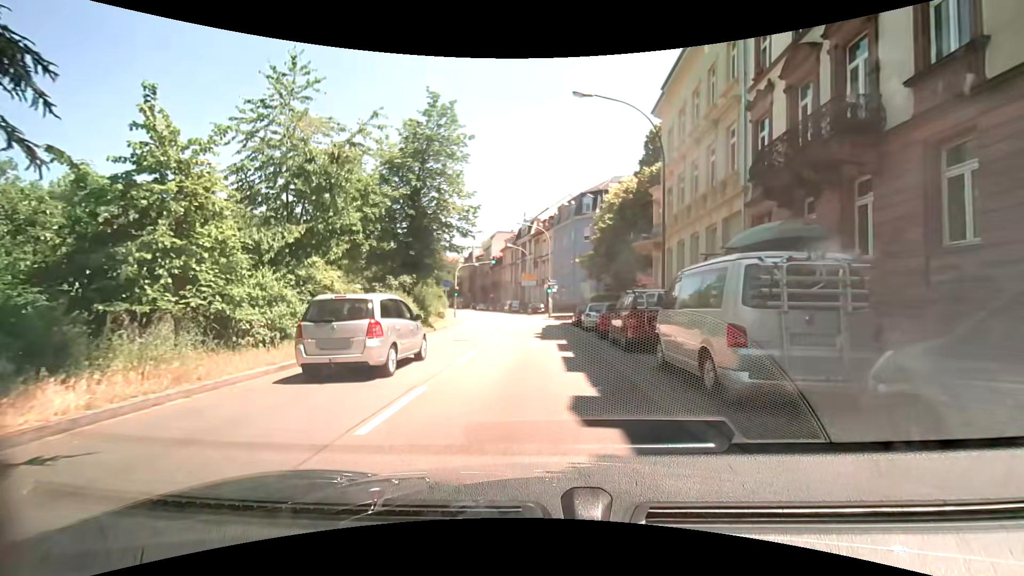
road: primary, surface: asphalt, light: Day
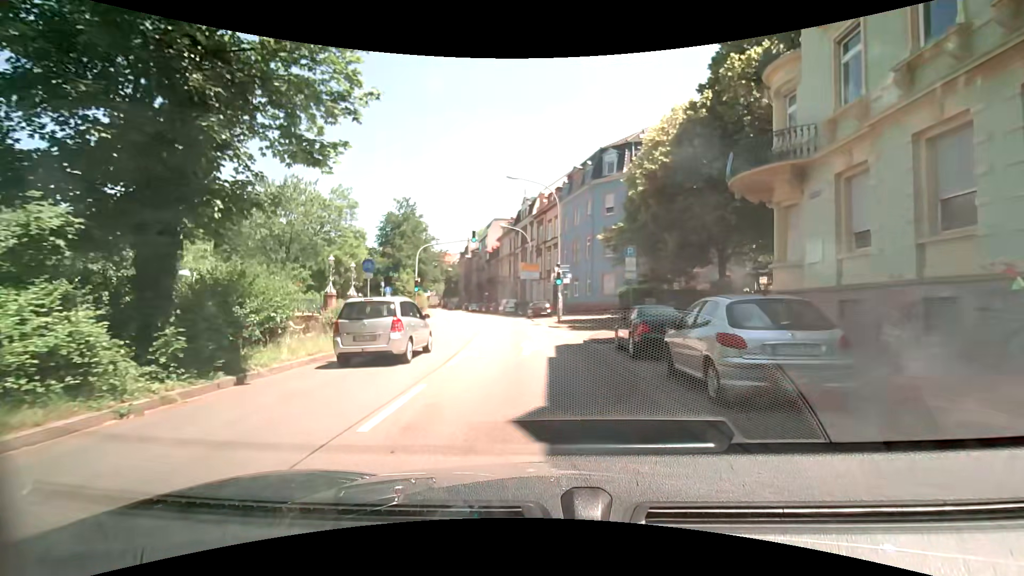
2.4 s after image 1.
(-0.3, +17.9) m; -1°
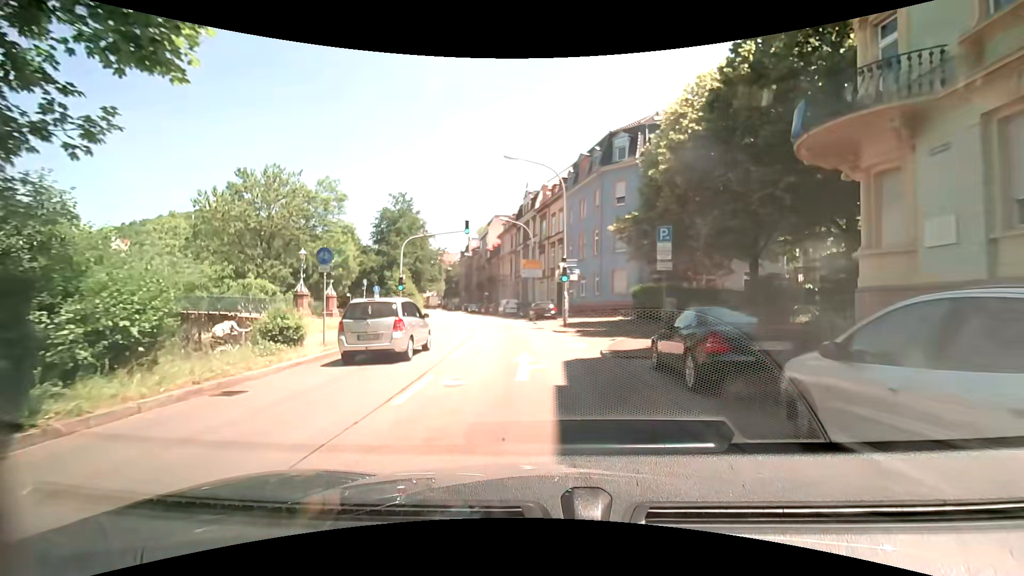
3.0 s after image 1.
(0.0, +4.5) m; 0°
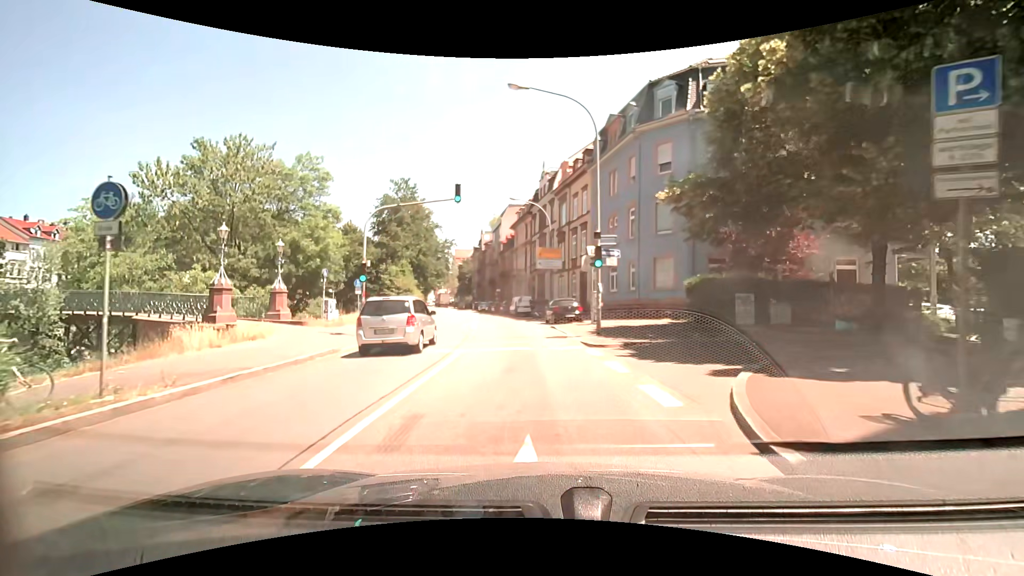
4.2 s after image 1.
(-0.1, +8.9) m; -1°
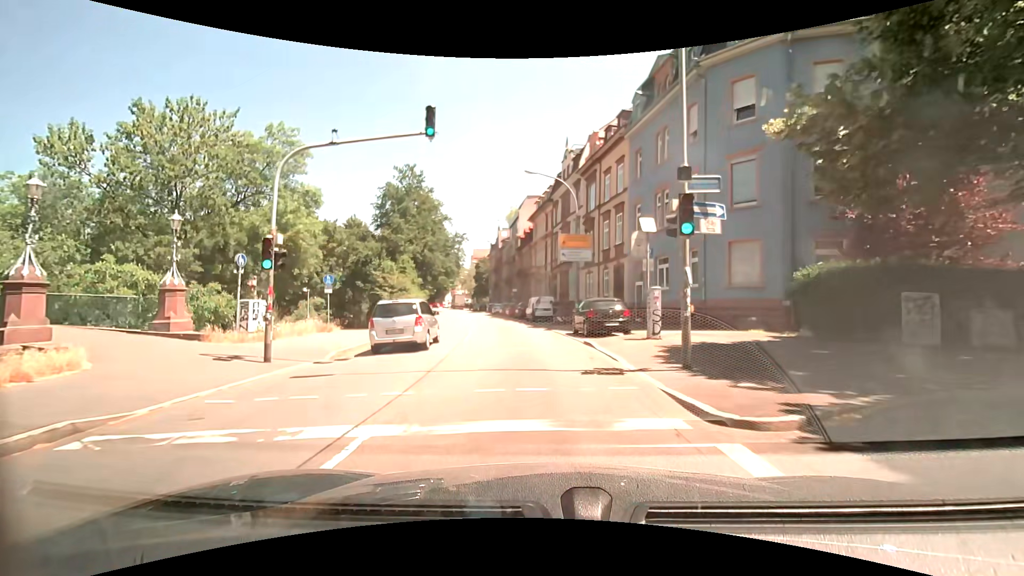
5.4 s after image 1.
(-0.2, +8.9) m; -2°
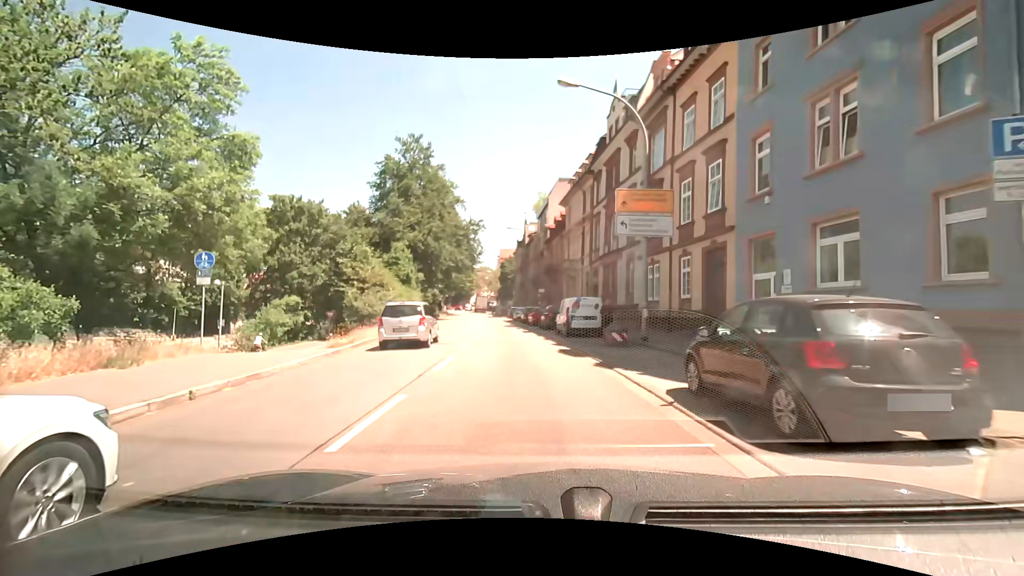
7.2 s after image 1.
(-0.6, +13.3) m; -4°
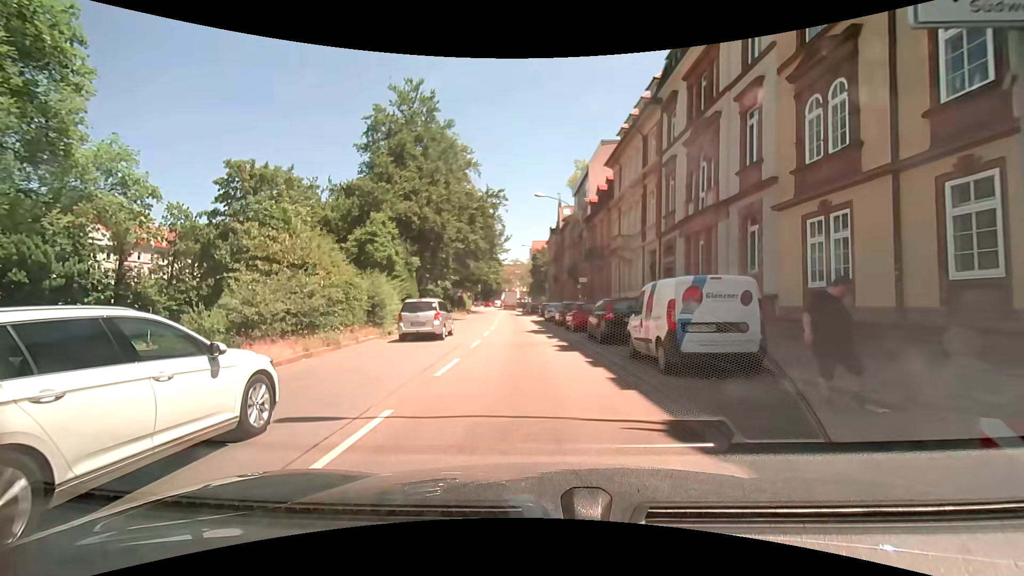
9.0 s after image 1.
(-0.3, +13.4) m; -4°
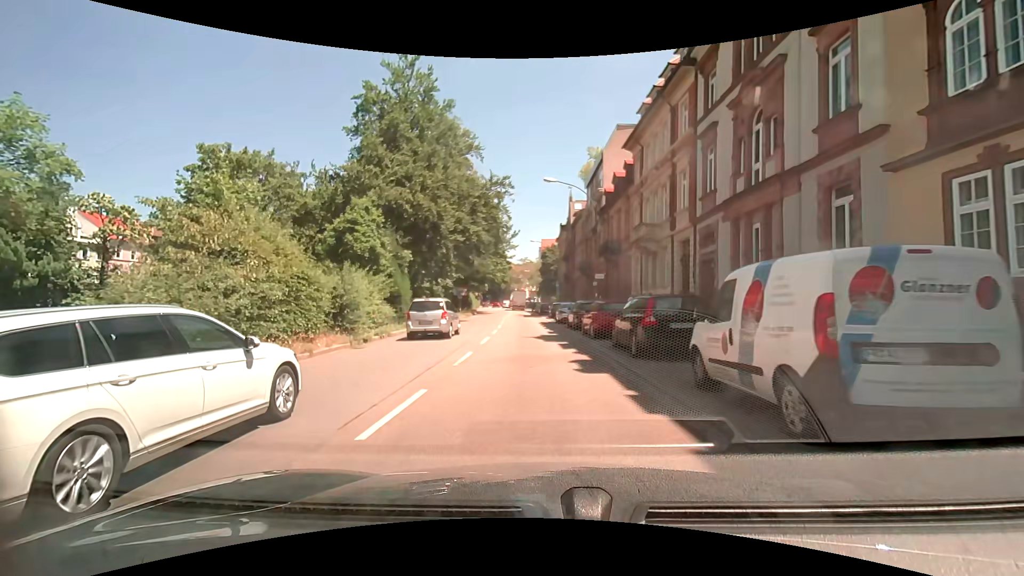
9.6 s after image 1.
(0.0, +4.5) m; -2°
